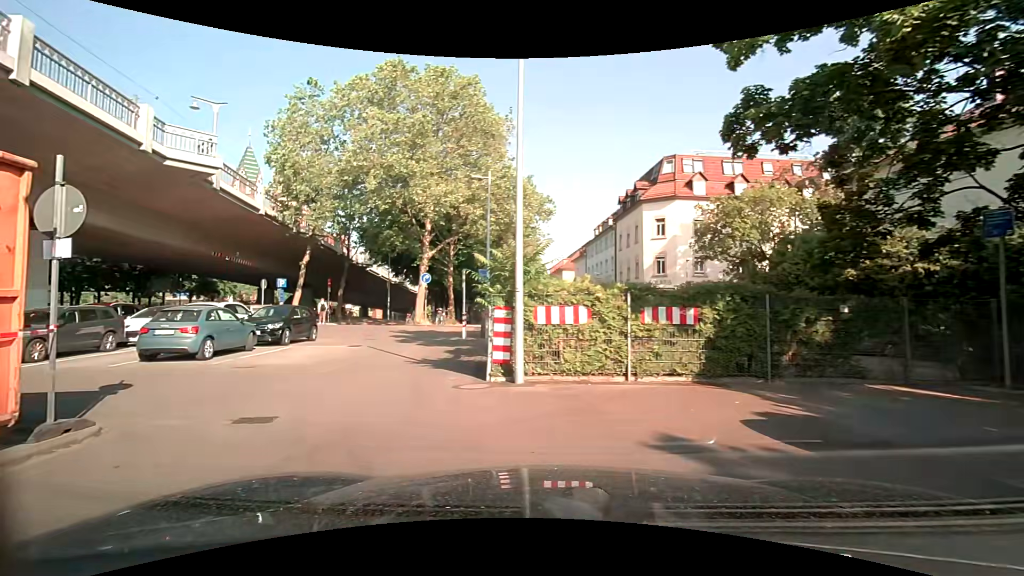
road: service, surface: asphalt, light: Day
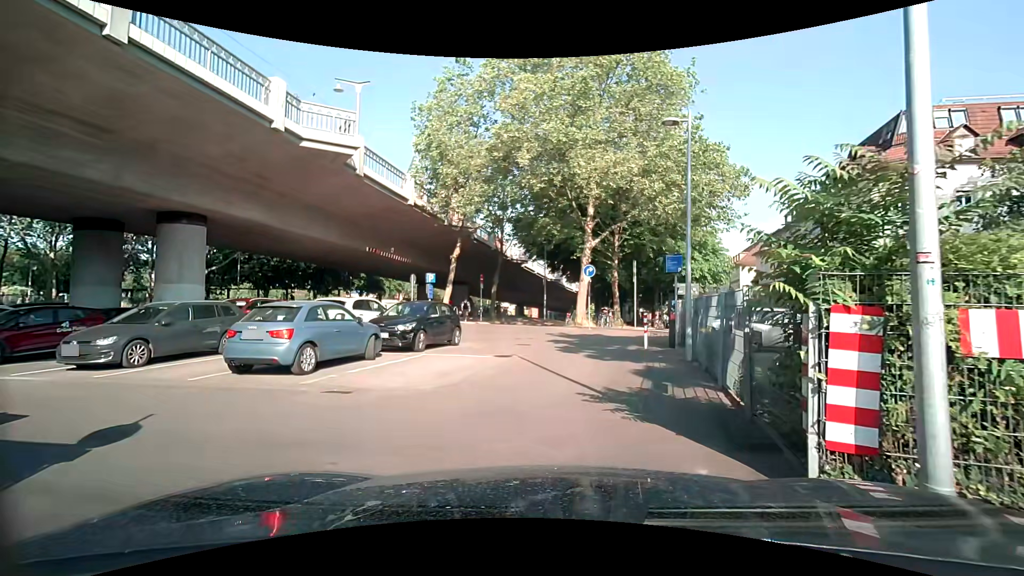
(-0.9, +5.2) m; -16°
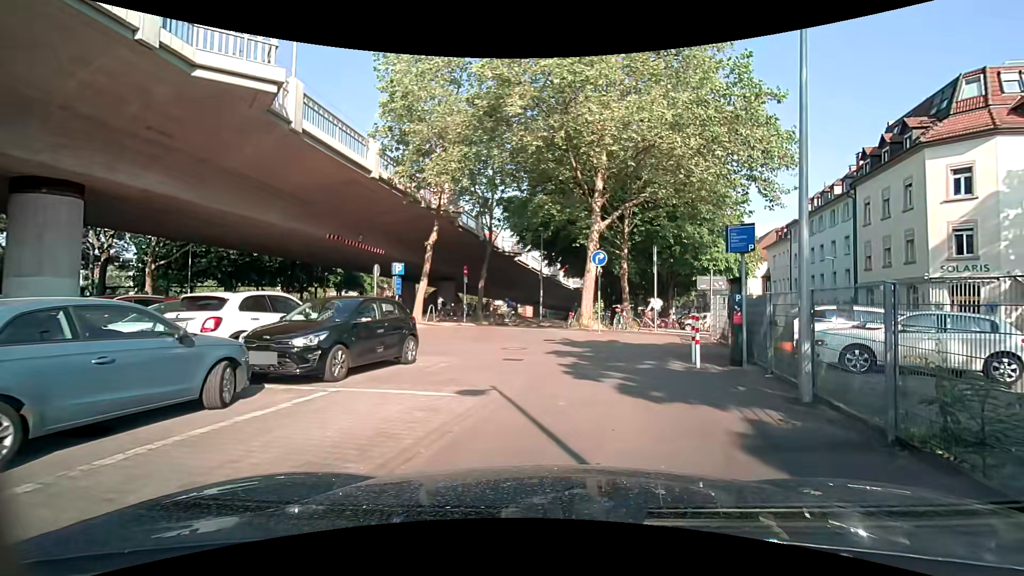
(0.0, +5.7) m; +2°
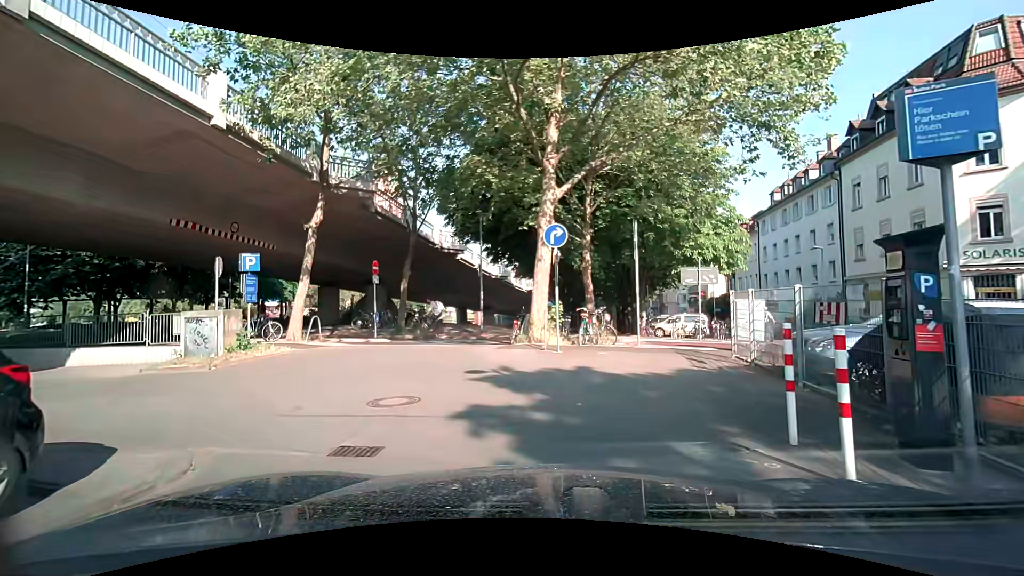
(+0.6, +7.3) m; +6°
